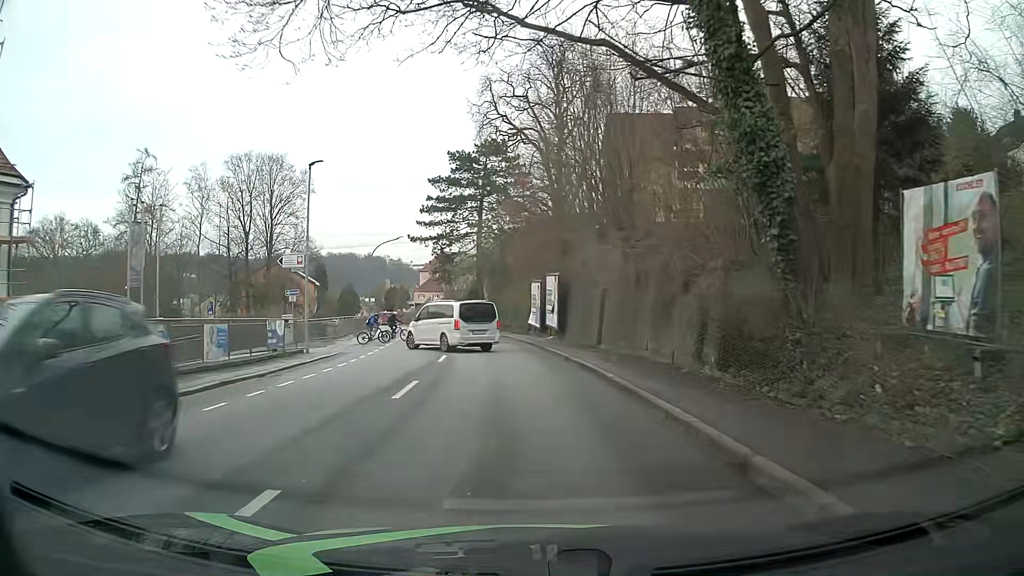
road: tertiary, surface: asphalt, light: Day
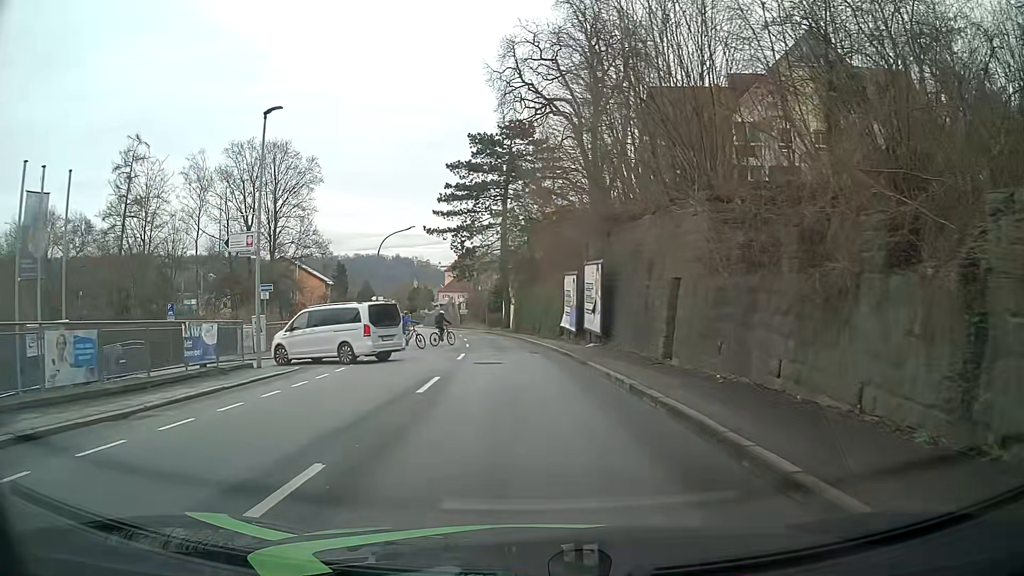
(-0.3, +7.9) m; -4°
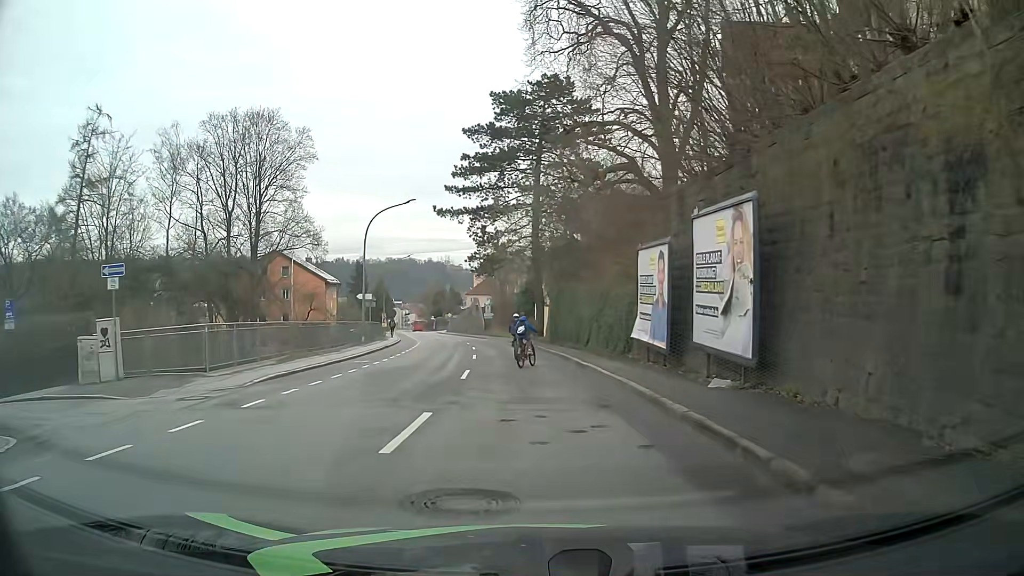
(-0.2, +14.4) m; -1°
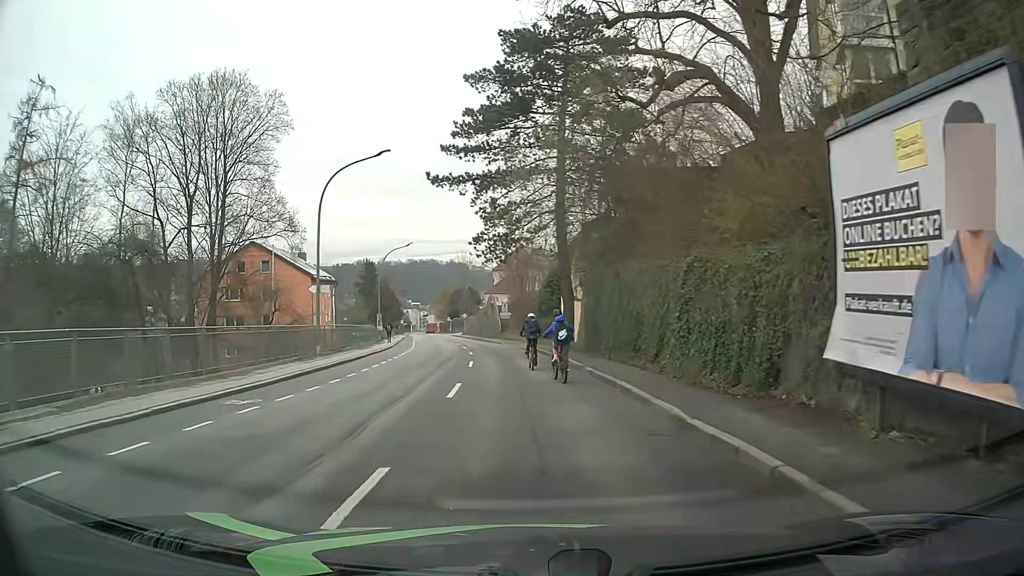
(-0.3, +12.7) m; -3°
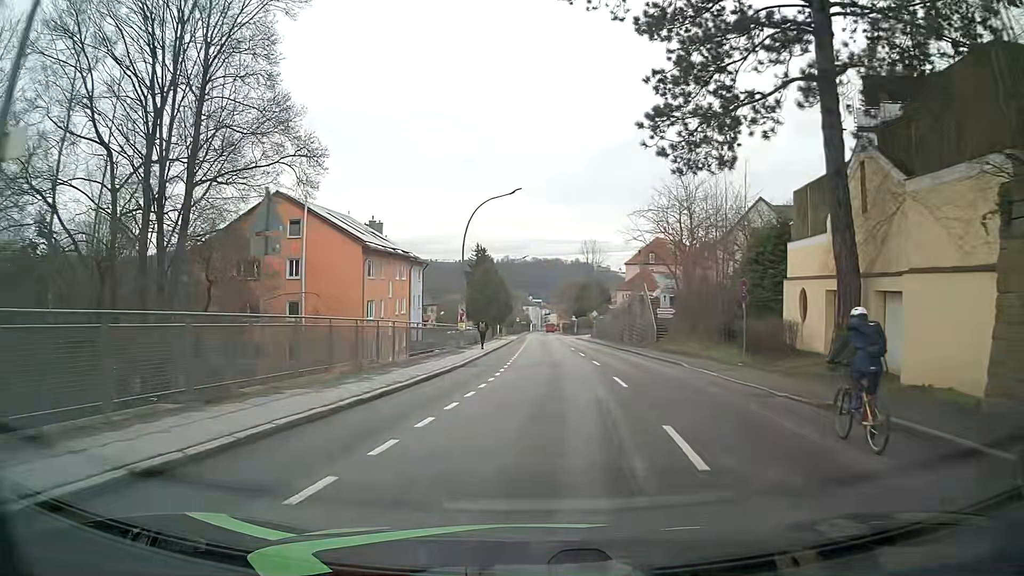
(-3.1, +24.5) m; -11°
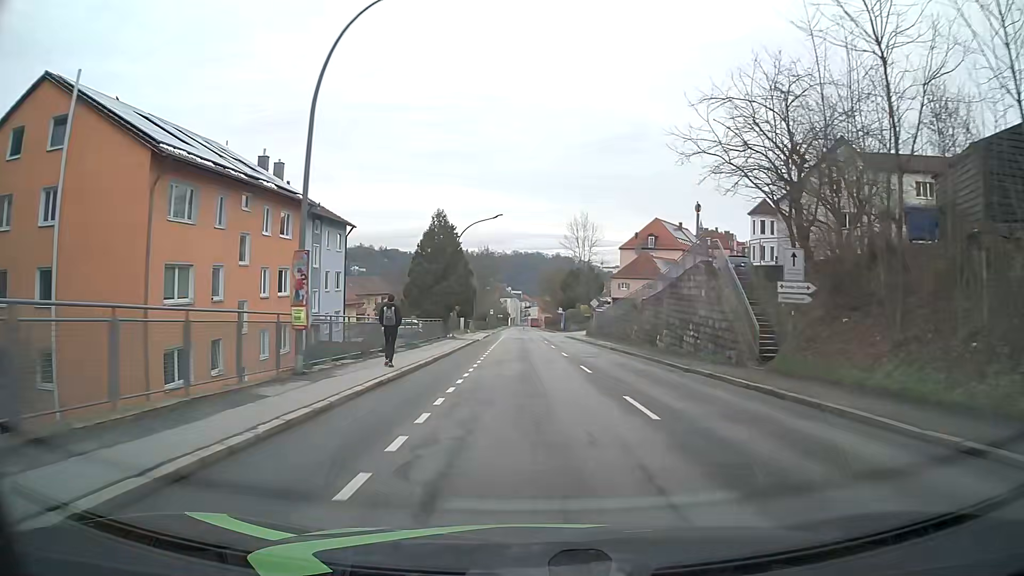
(+0.5, +24.2) m; +2°
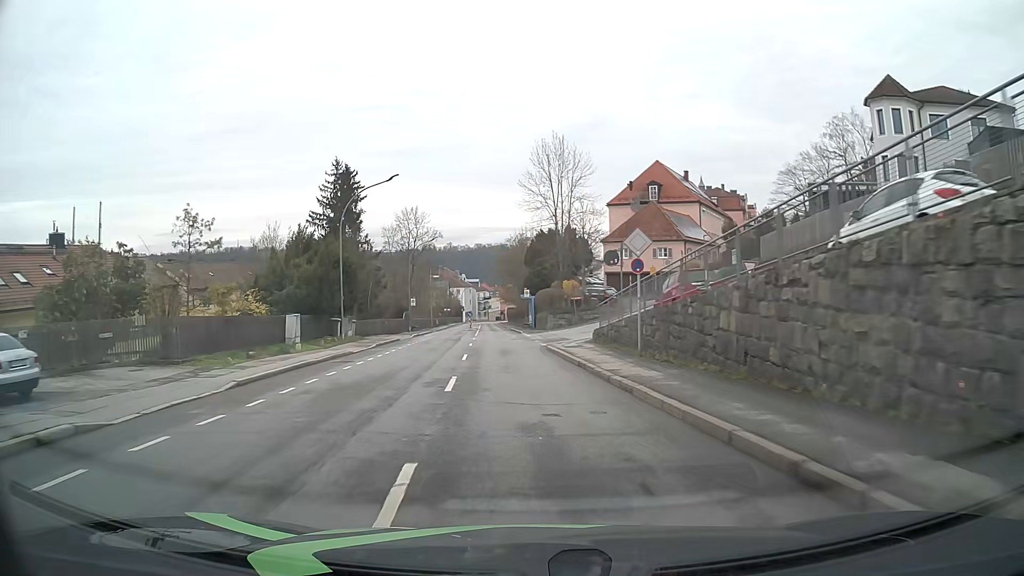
(+1.8, +42.4) m; +3°
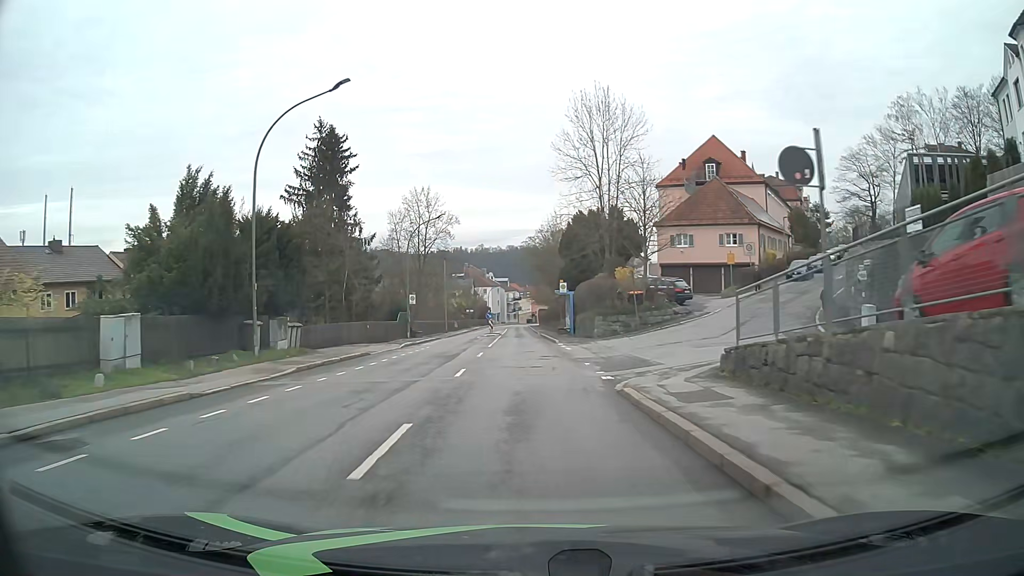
(-0.2, +15.6) m; -2°
(0, +10) (0, +20) (-1, +30) (-1, +40) (-1, +50) (-2, +60) (-2, +70) (-2, +80) (-3, +90) (-3, +100) m
